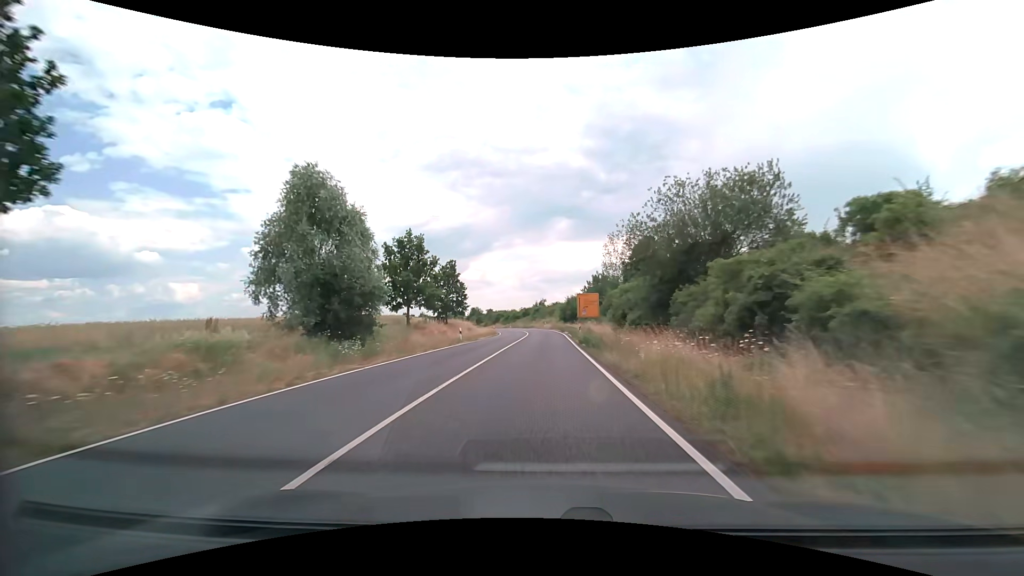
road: secondary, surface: asphalt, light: Day
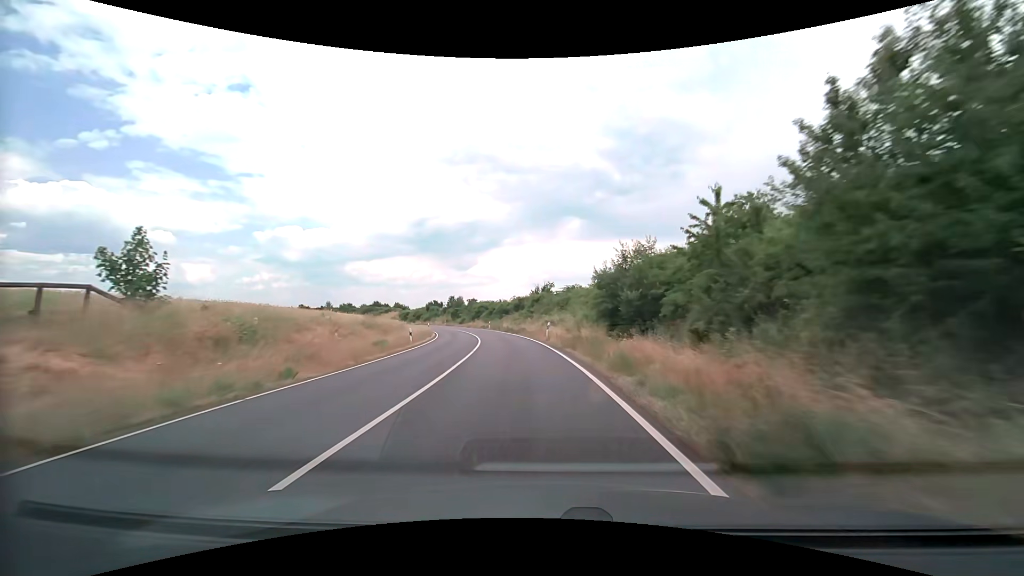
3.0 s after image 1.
(+0.6, +54.2) m; 0°
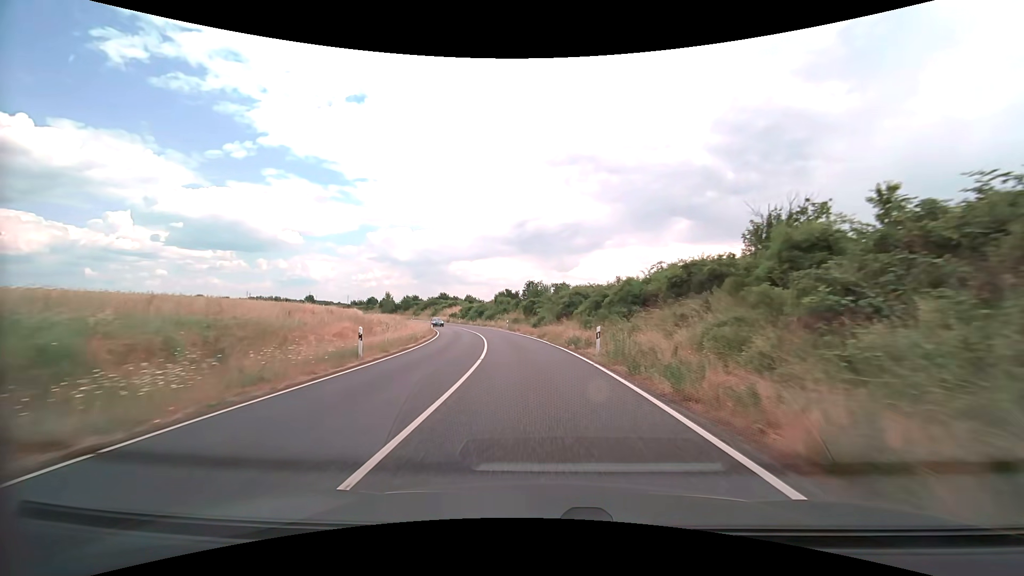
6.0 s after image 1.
(-6.0, +53.2) m; -12°
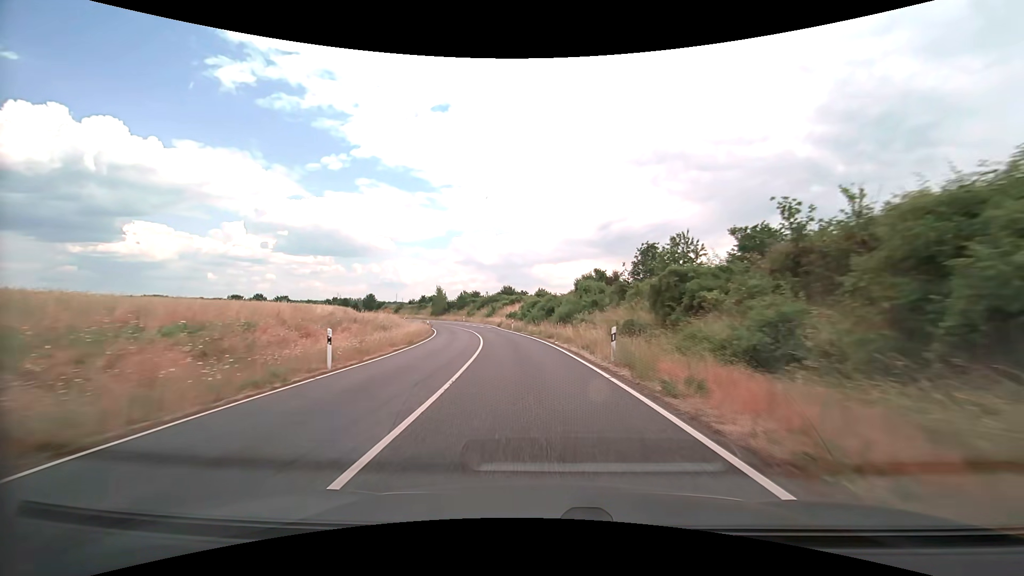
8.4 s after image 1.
(-3.4, +42.5) m; -9°
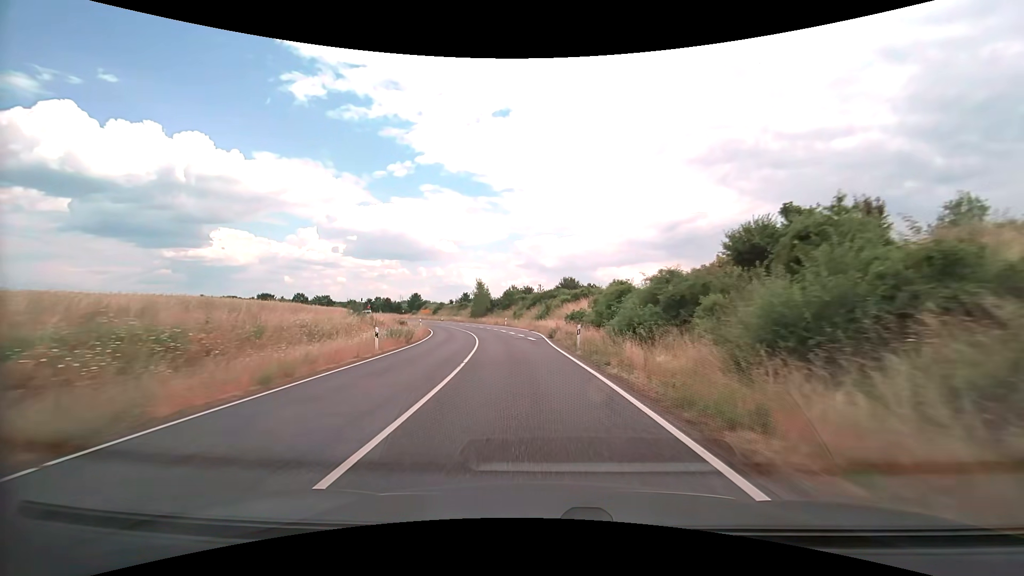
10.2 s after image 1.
(-2.0, +31.9) m; -7°
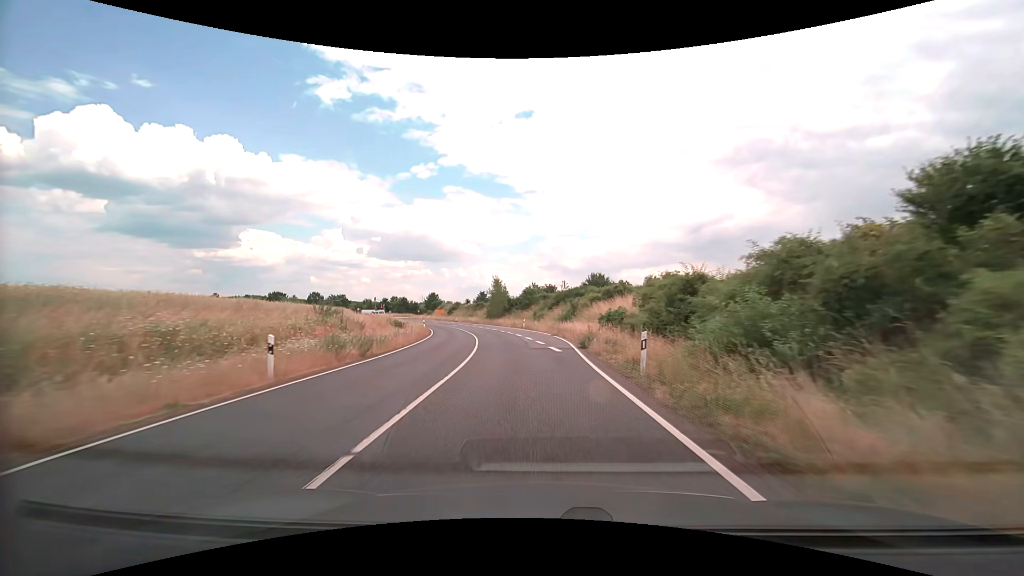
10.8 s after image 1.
(-0.2, +10.6) m; -3°
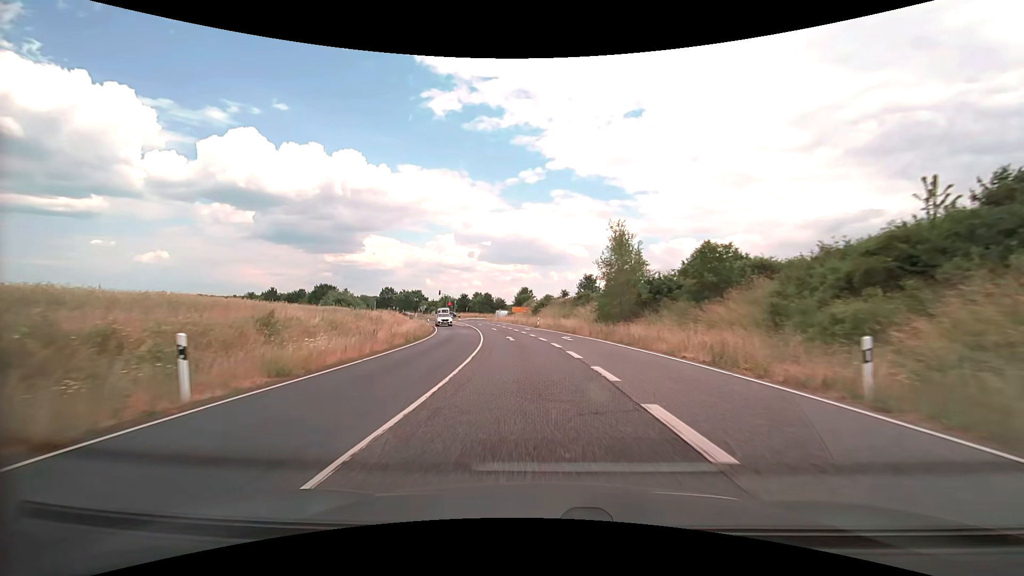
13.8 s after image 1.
(-5.6, +51.8) m; -12°
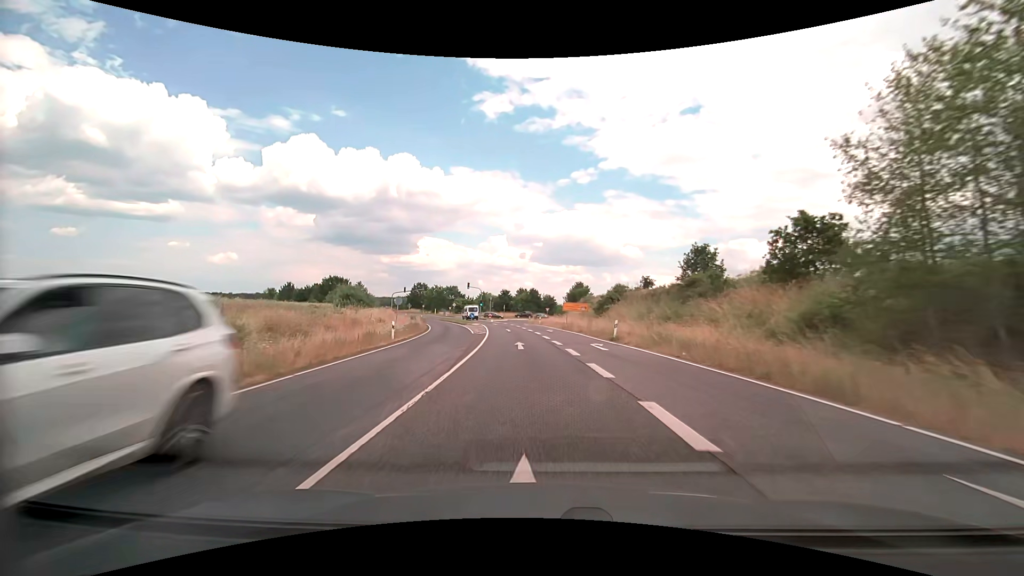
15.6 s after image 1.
(-1.6, +29.2) m; -6°
(0, +10) (-1, +20) (-1, +30) (-2, +40) (-4, +50) (-5, +60) (-8, +69) (-10, +79) (-13, +89) (-17, +98) m
